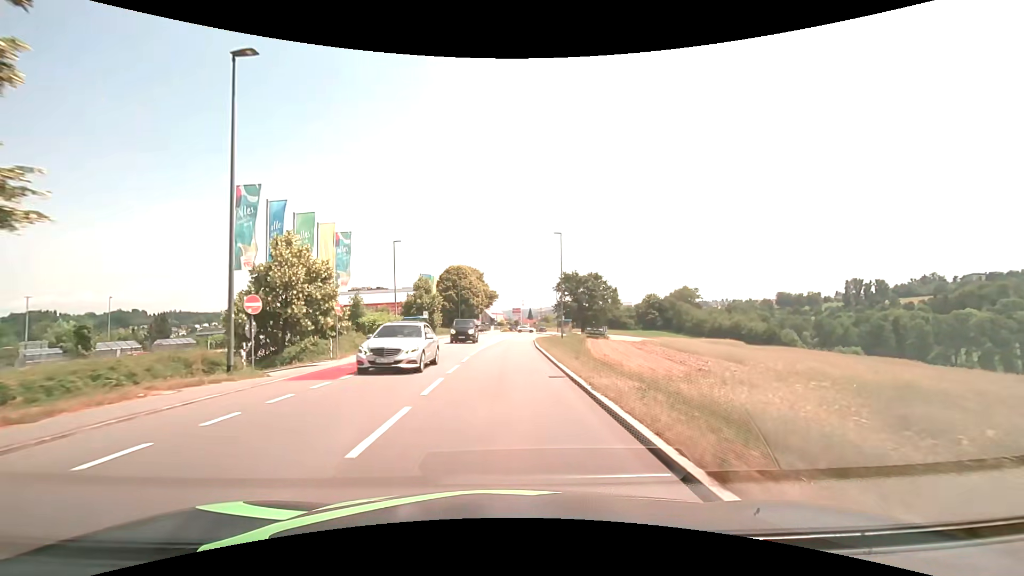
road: tertiary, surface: asphalt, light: Day
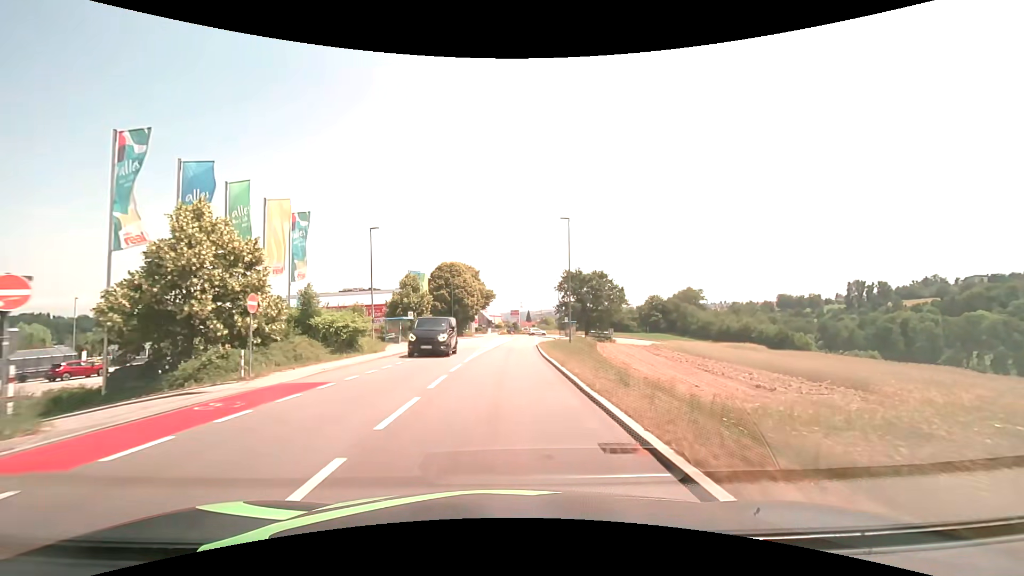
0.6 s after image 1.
(0.0, +7.6) m; 0°
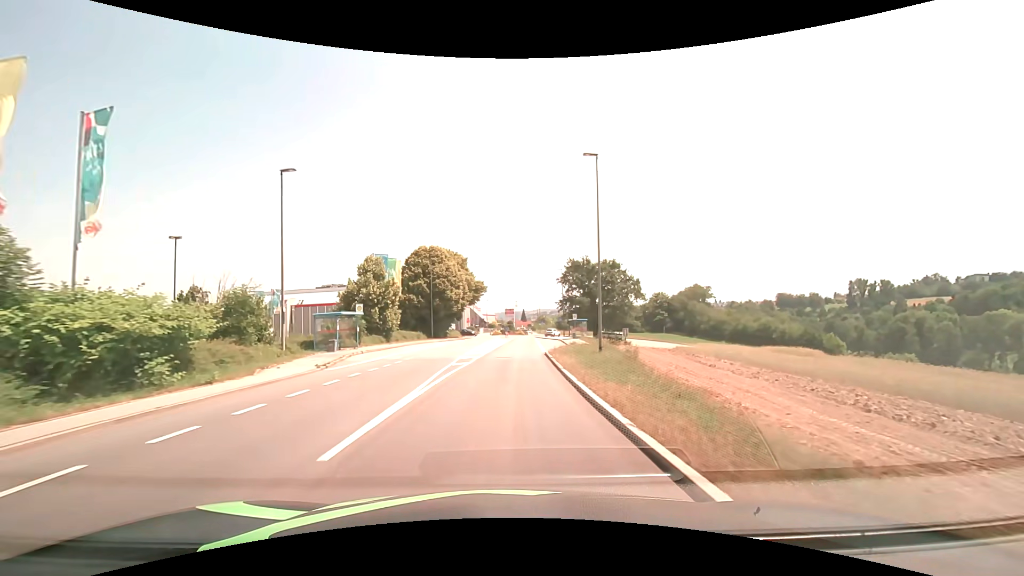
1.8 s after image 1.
(+0.1, +15.2) m; +1°
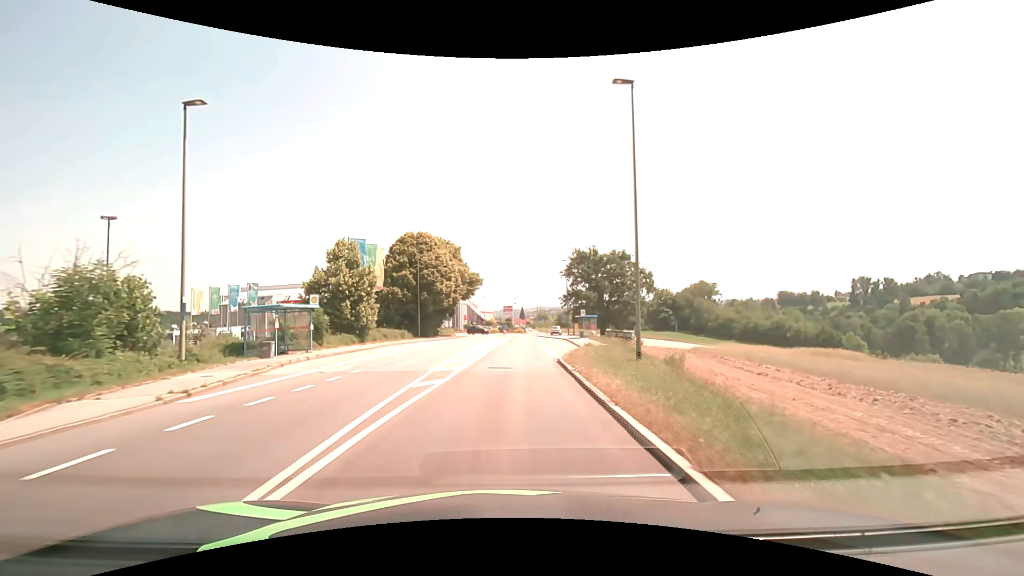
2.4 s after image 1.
(0.0, +7.6) m; +1°
